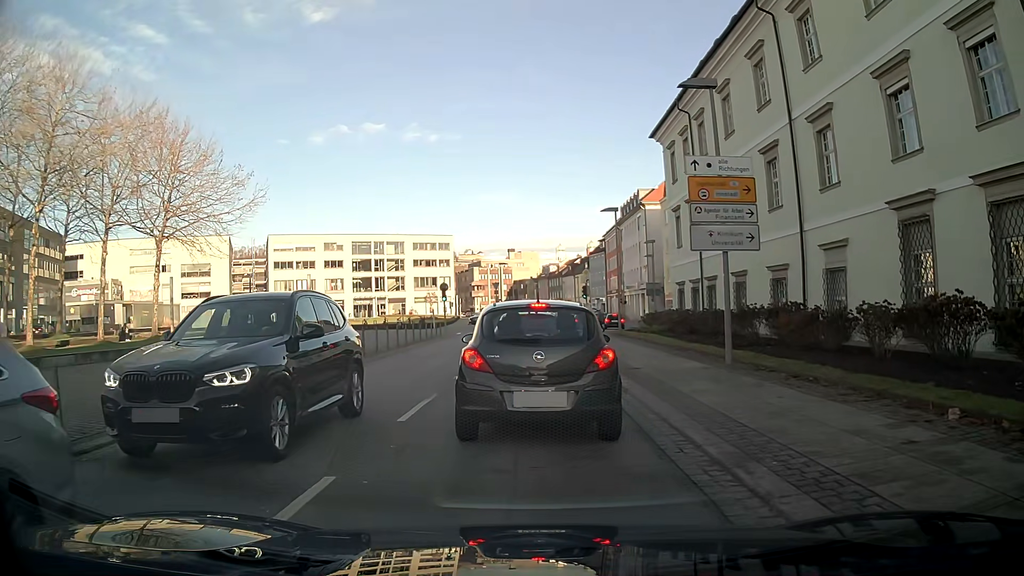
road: tertiary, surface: asphalt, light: Day
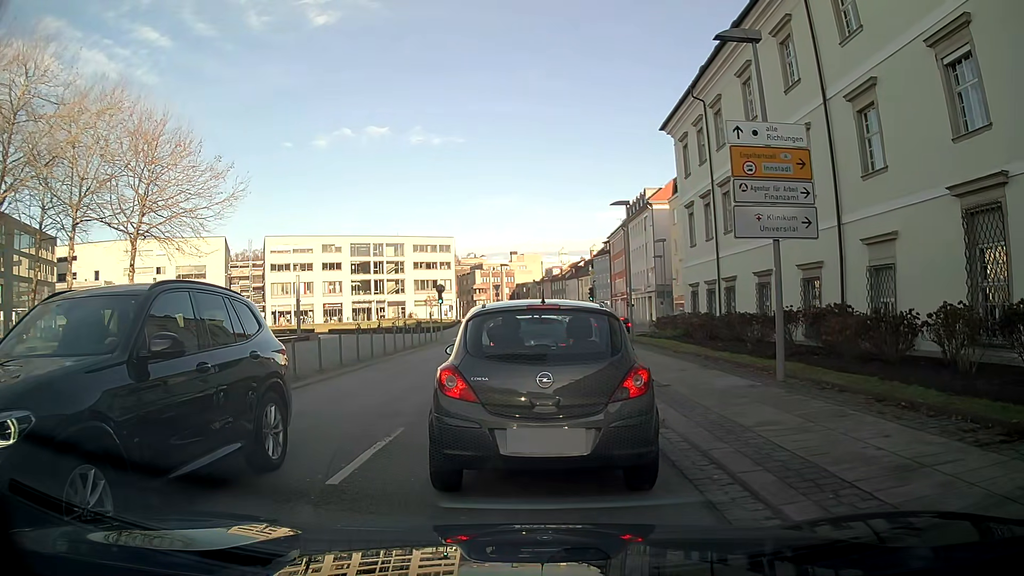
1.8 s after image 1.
(-0.1, +3.0) m; -2°
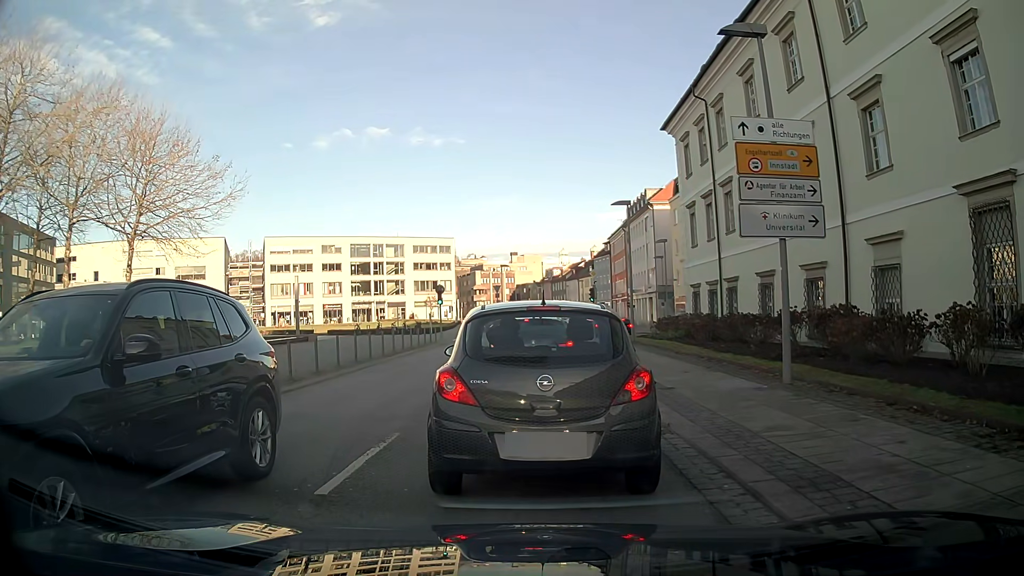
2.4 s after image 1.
(0.0, +0.3) m; 0°
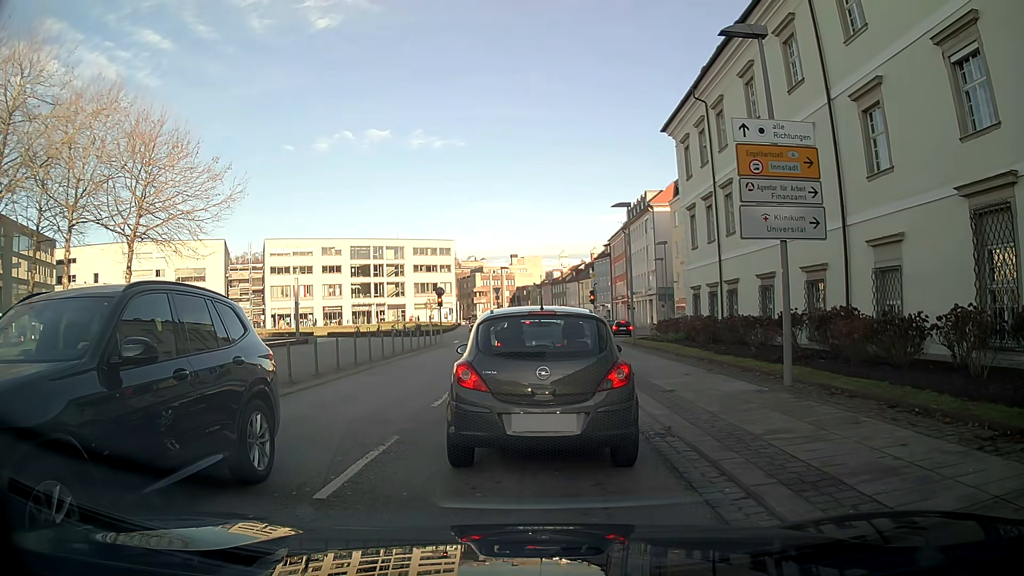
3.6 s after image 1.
(0.0, +0.1) m; 0°
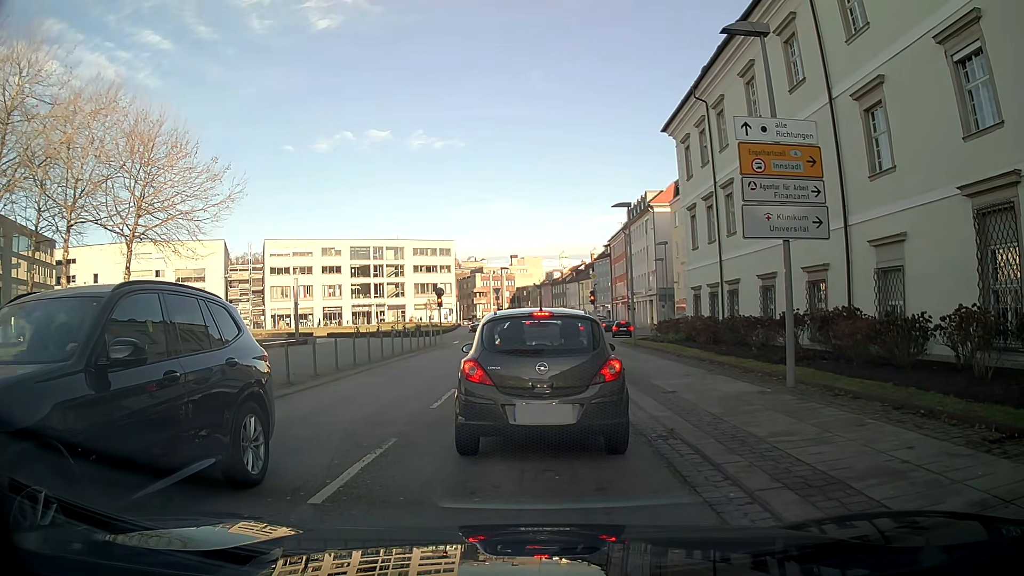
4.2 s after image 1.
(0.0, +0.1) m; 0°
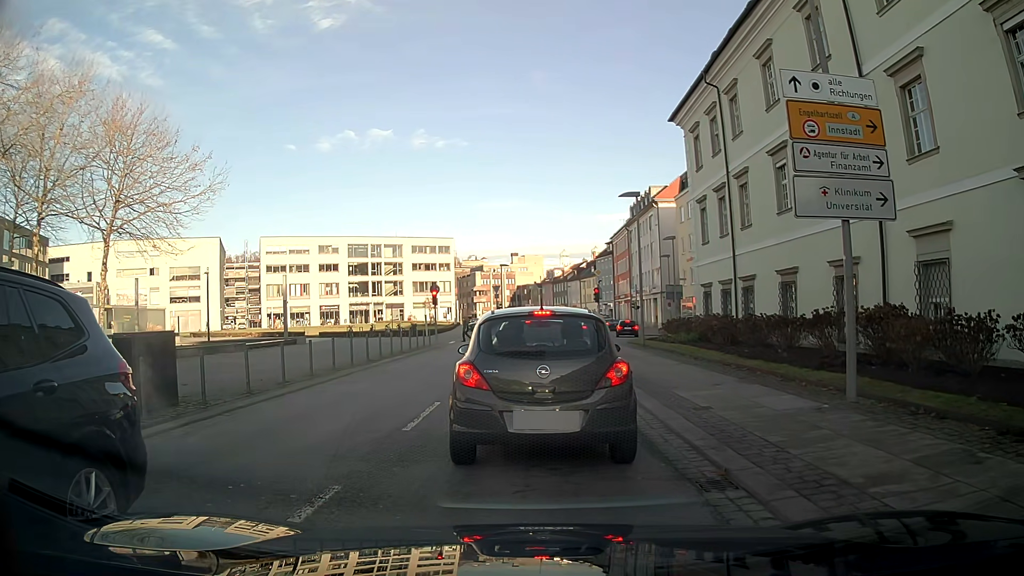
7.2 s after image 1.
(0.0, +2.4) m; 0°
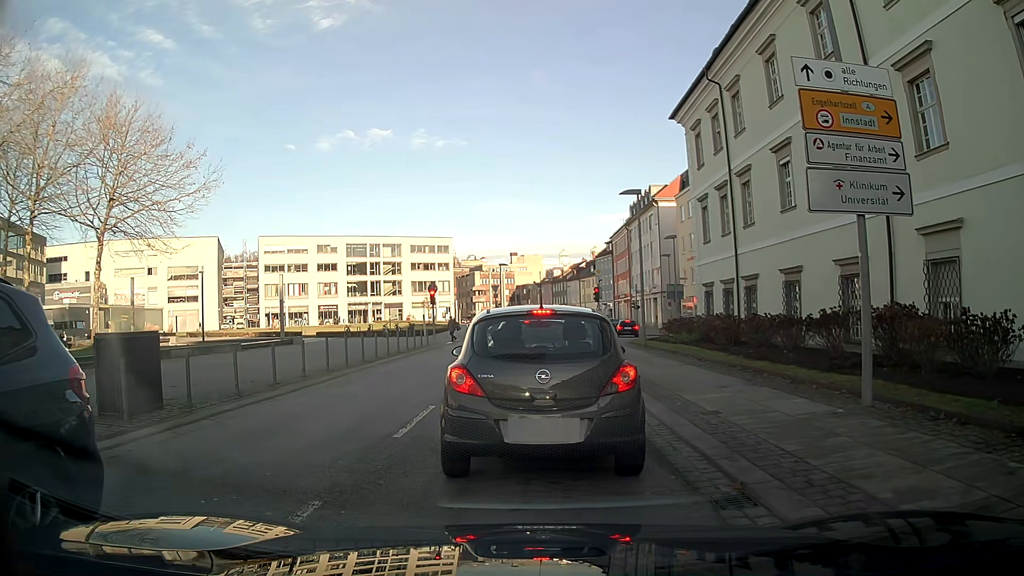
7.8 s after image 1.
(0.0, +0.5) m; 0°
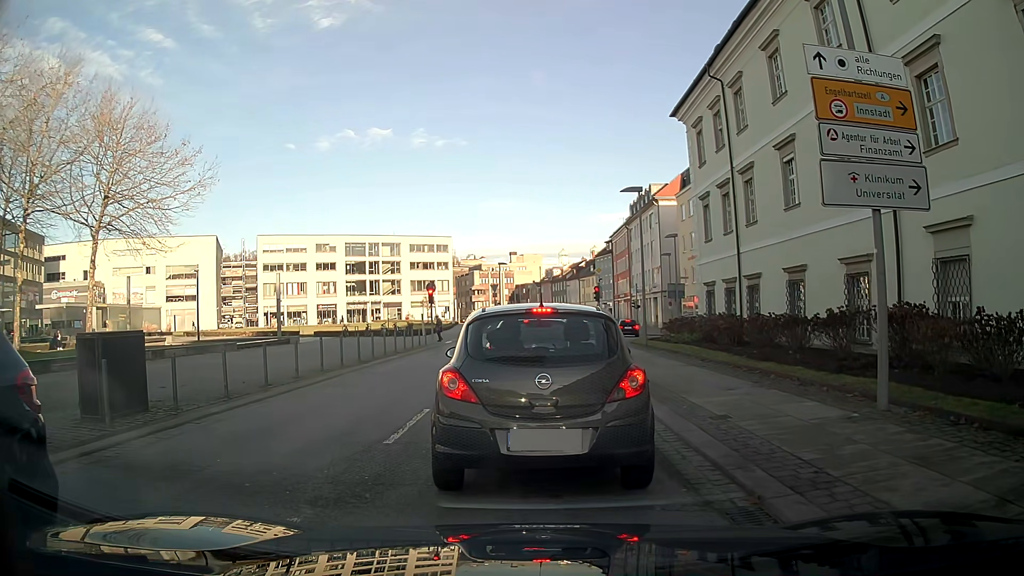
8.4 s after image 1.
(0.0, +0.5) m; 0°
